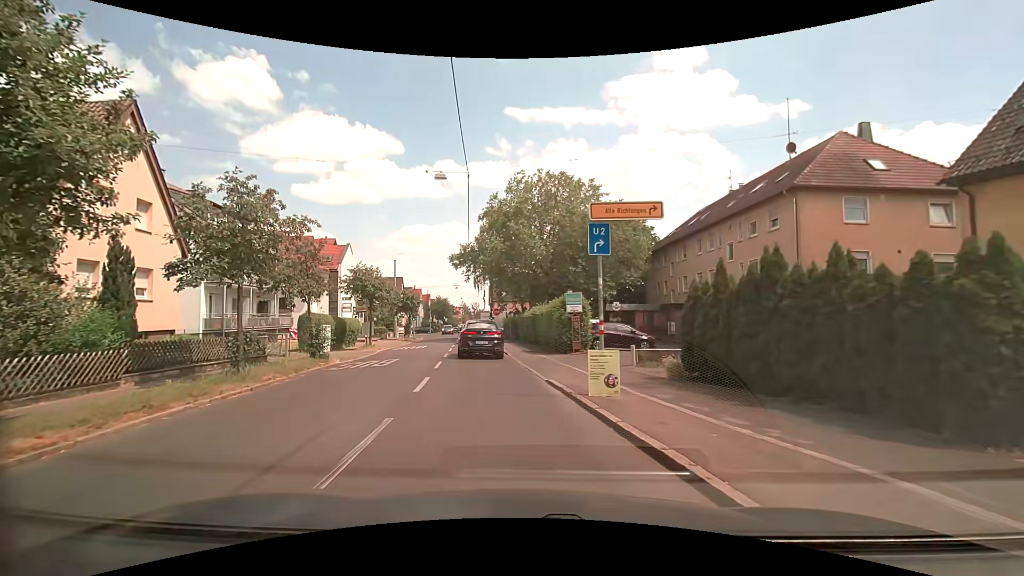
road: tertiary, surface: asphalt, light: Day
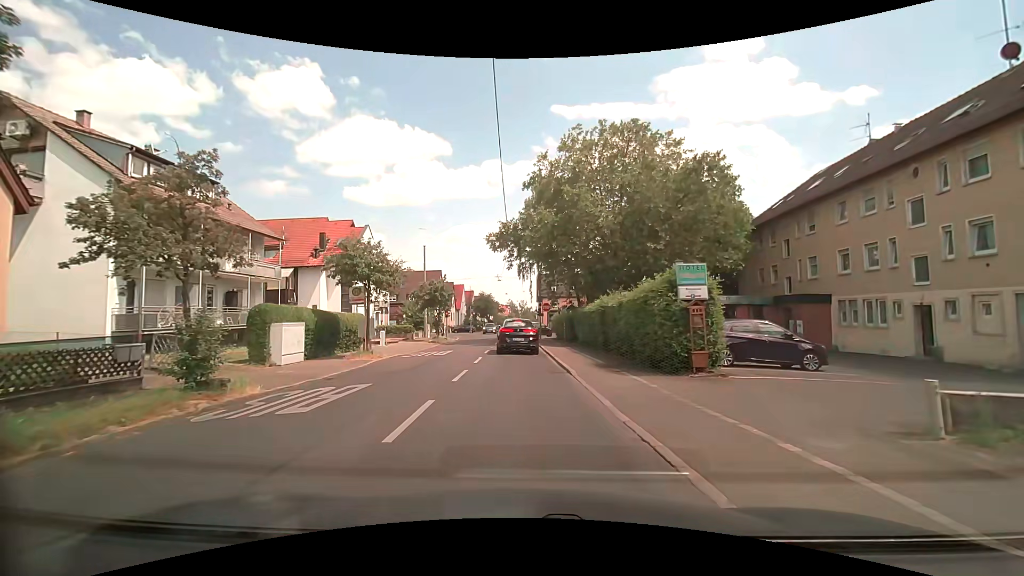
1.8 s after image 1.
(-0.7, +10.9) m; -6°
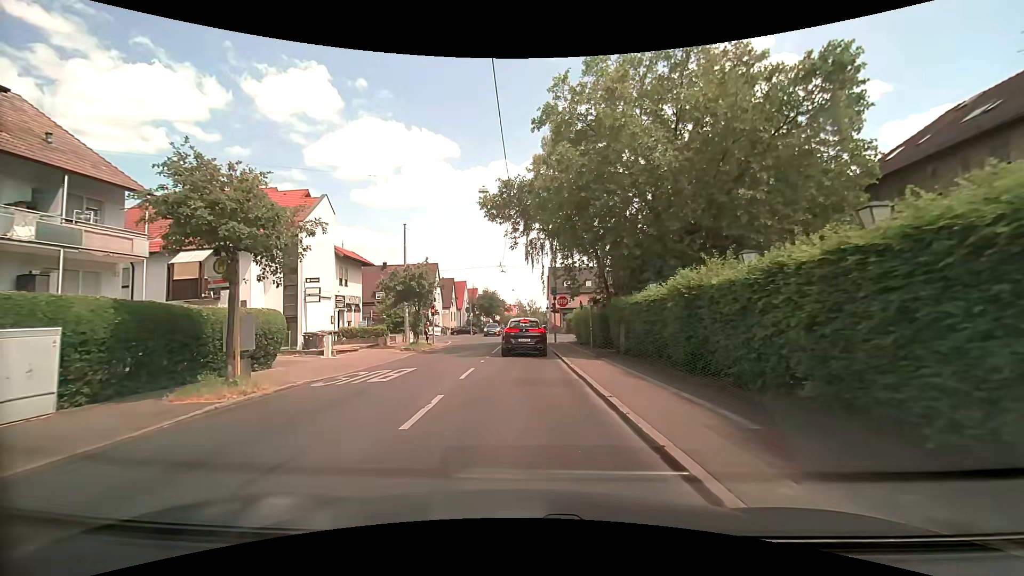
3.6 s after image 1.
(-0.1, +11.7) m; -1°
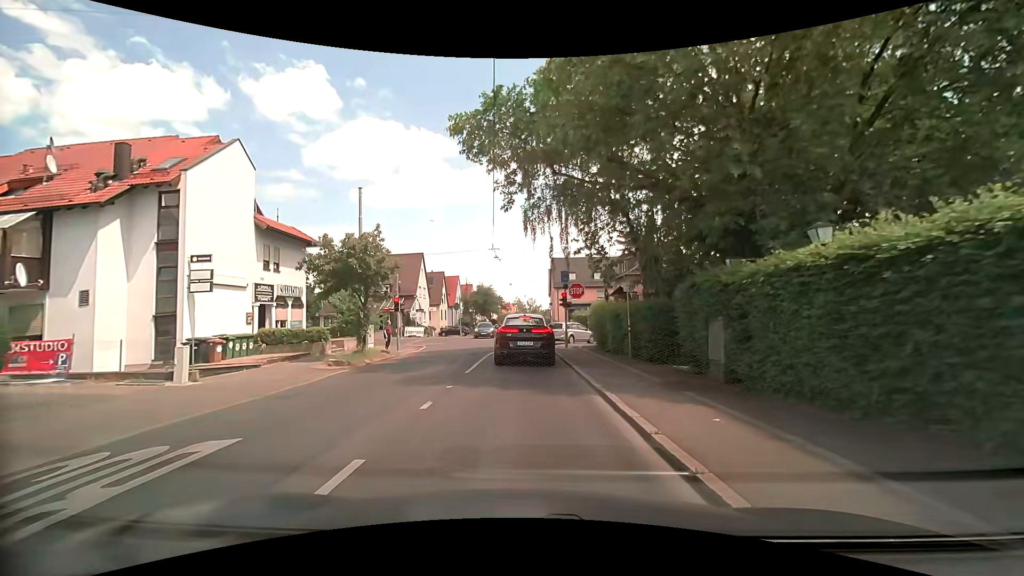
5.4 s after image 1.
(-0.1, +10.6) m; -1°
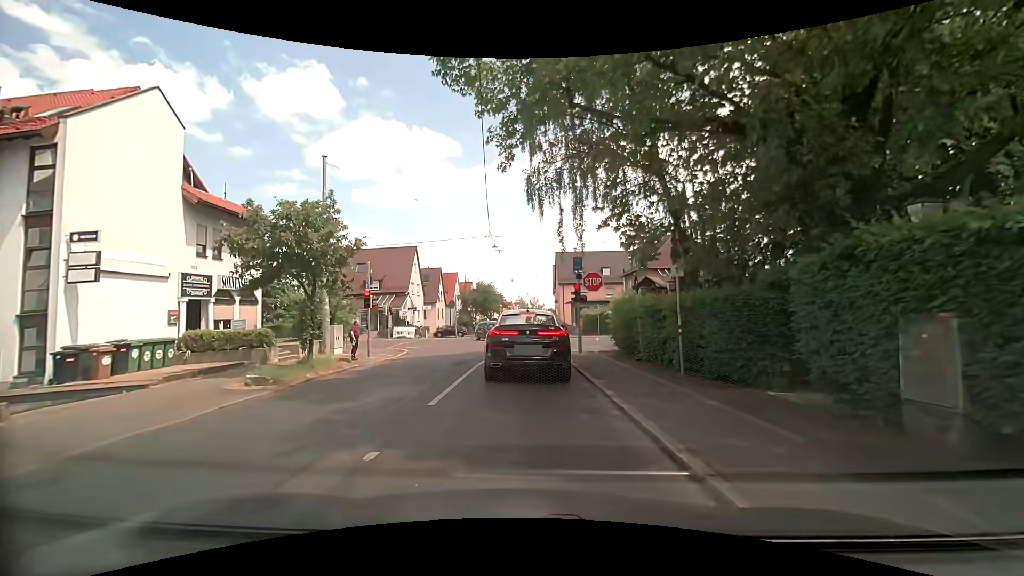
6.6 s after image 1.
(0.0, +5.5) m; -1°
